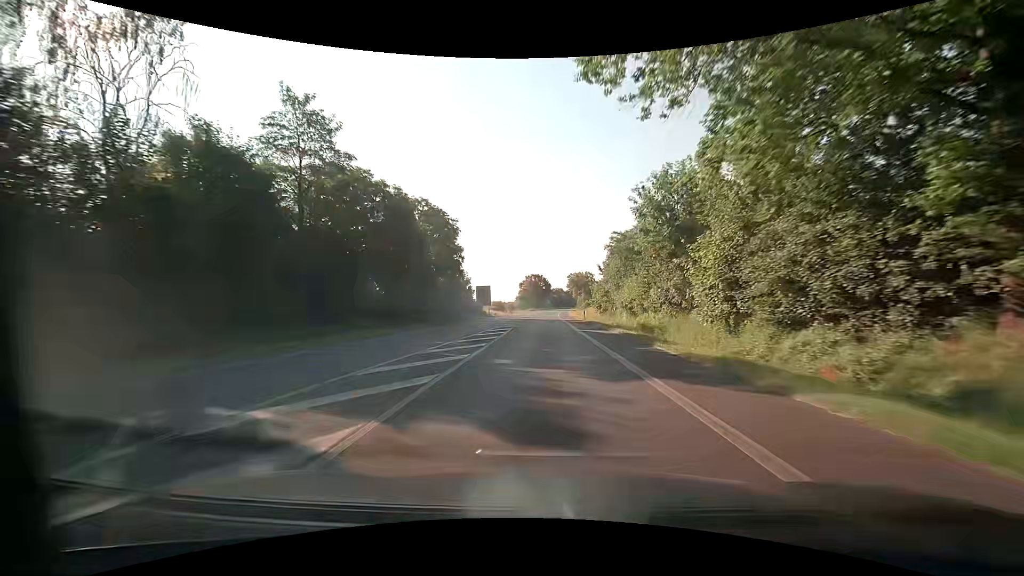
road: primary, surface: asphalt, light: Day
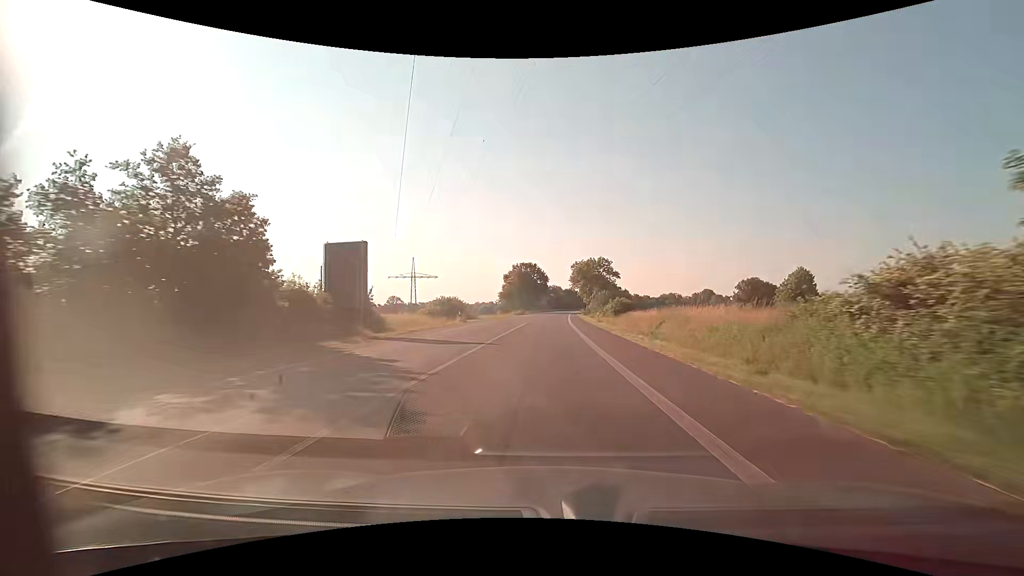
(-0.2, +56.5) m; 0°
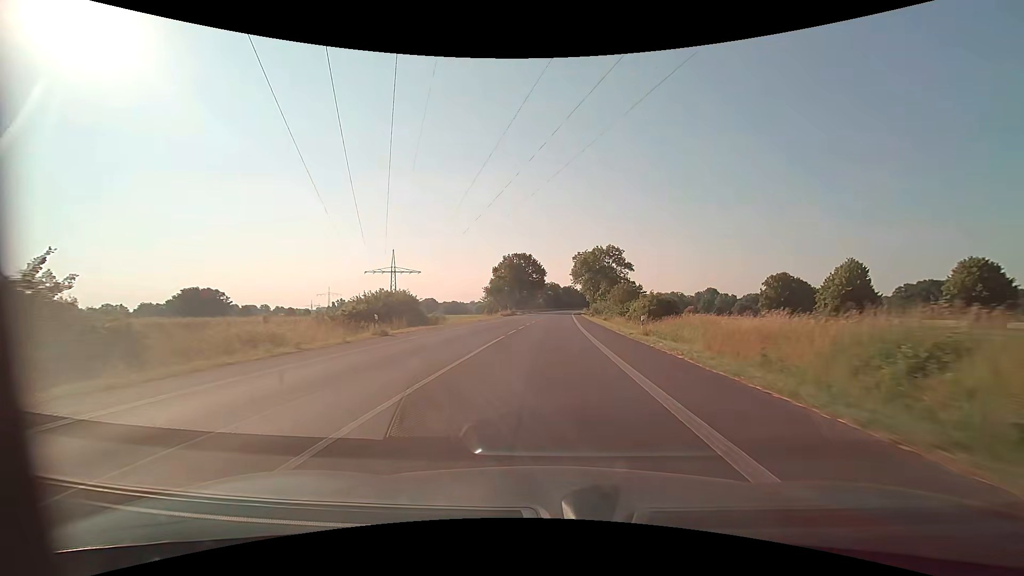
(+0.1, +22.5) m; 0°
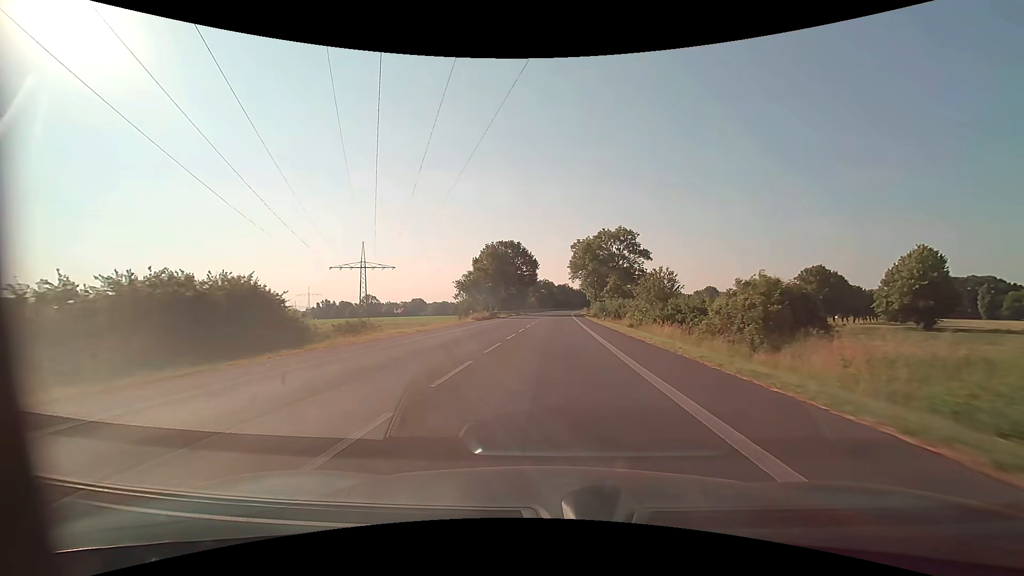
(+0.2, +22.6) m; +1°
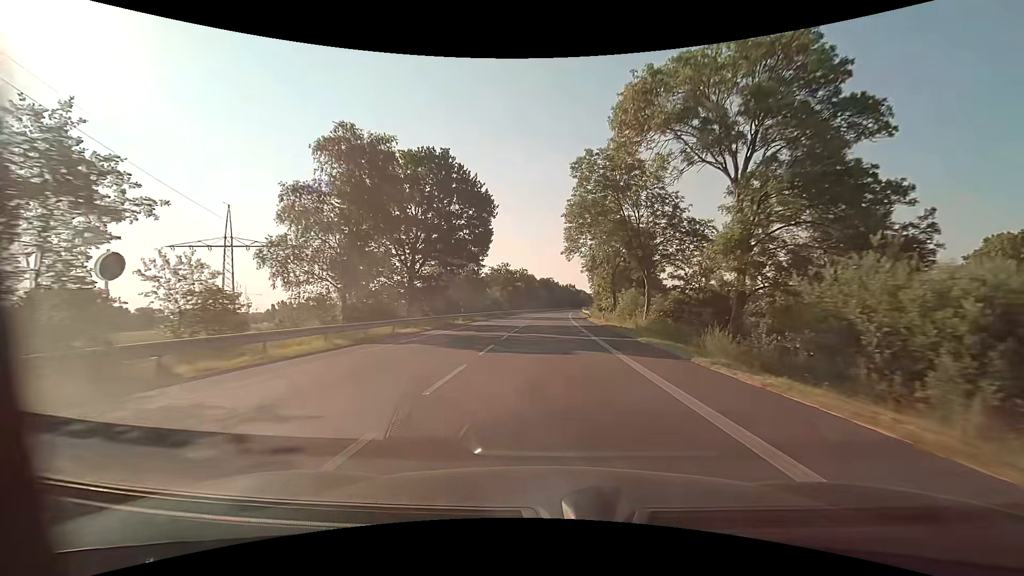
(+1.3, +56.4) m; +2°
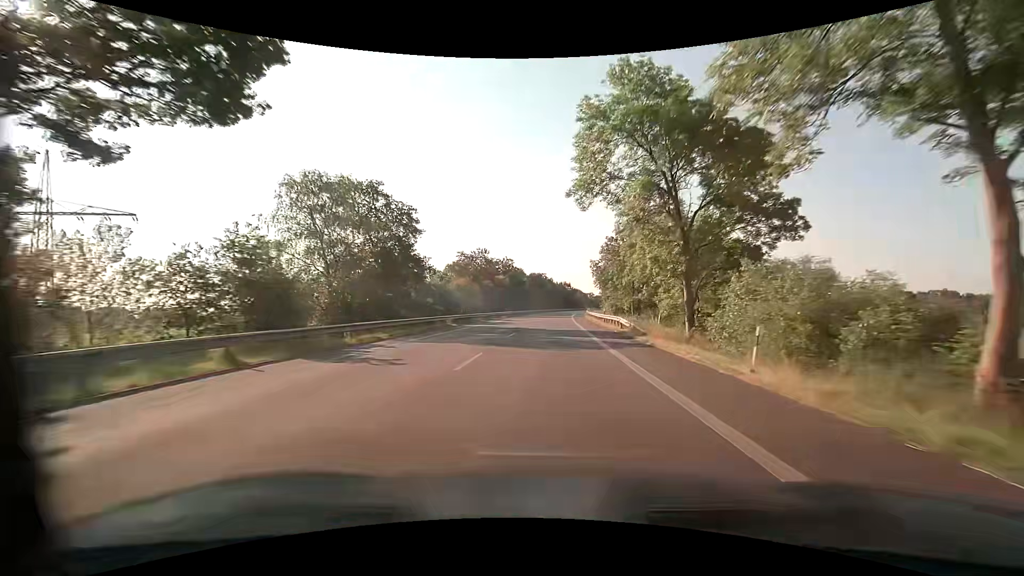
(+0.3, +33.8) m; +1°
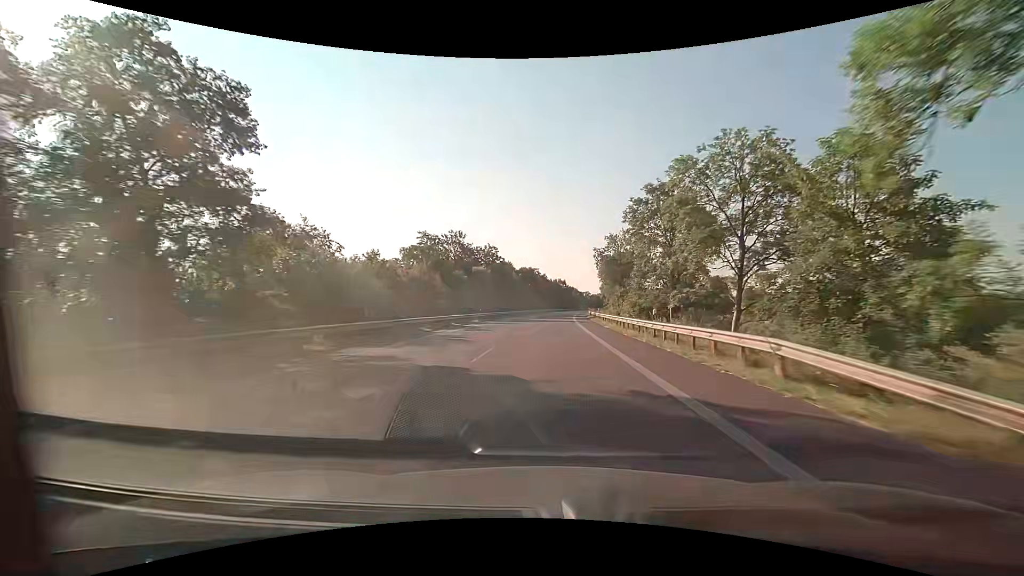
(0.0, +22.6) m; 0°
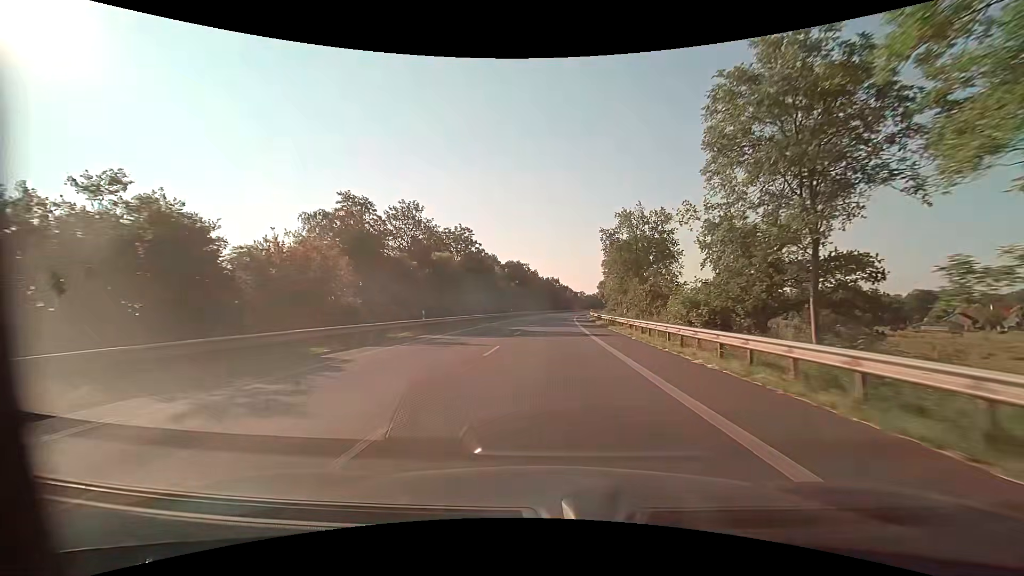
(+0.3, +22.6) m; +1°
(0, +10) (0, +20) (0, +30) (+1, +40) (+1, +50) (+1, +60) (+2, +70) (+2, +80) (+3, +90) (+4, +100) m
